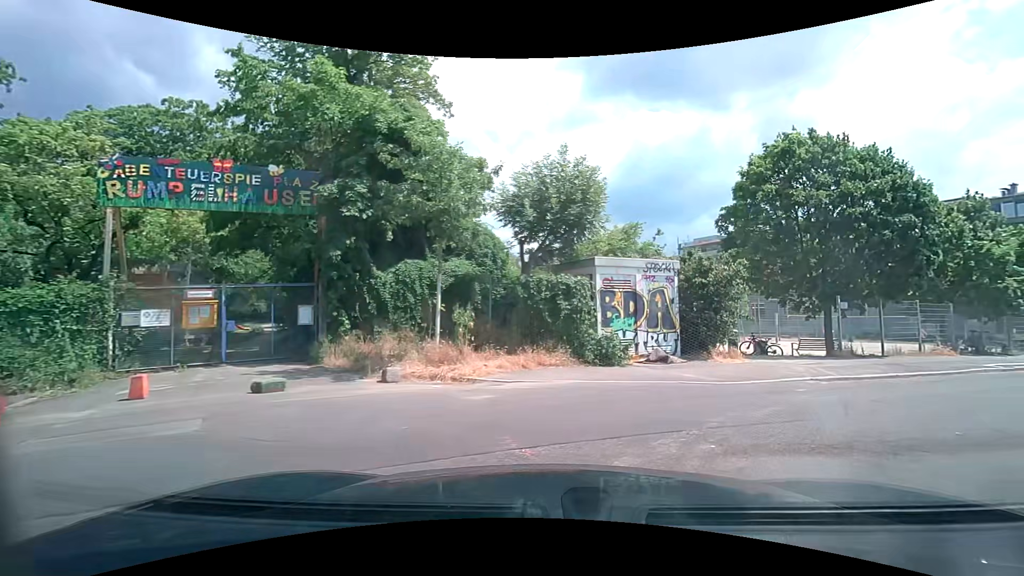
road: residential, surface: asphalt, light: Day
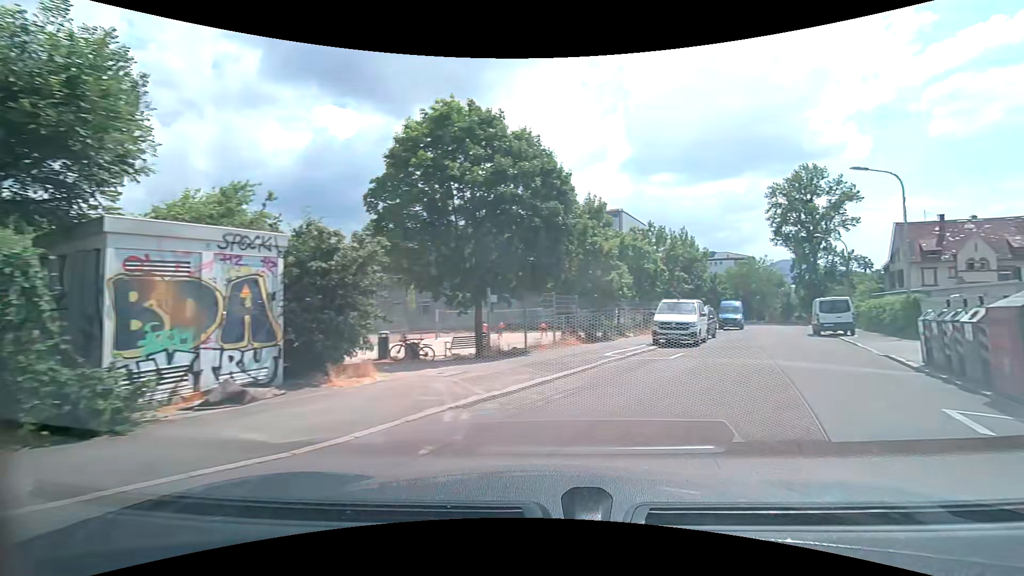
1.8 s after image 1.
(+1.6, +5.3) m; +34°
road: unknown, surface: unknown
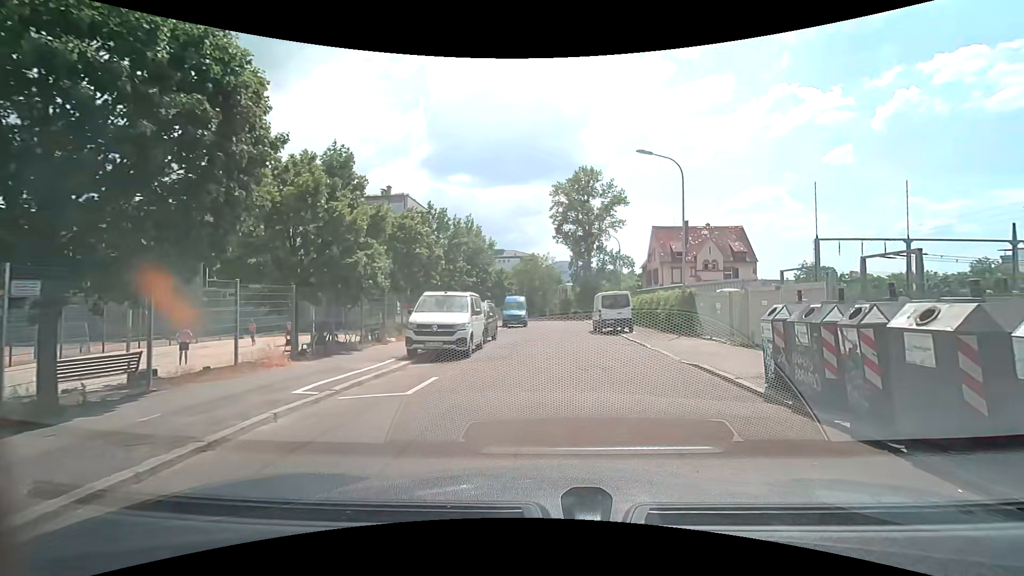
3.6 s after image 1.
(+1.8, +7.2) m; +22°
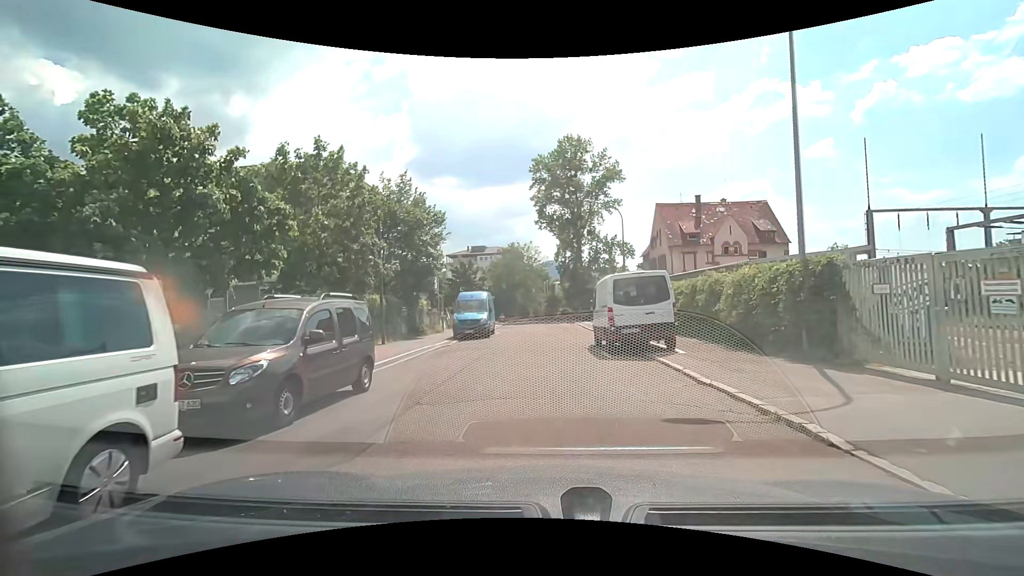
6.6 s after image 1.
(+0.7, +14.1) m; -1°
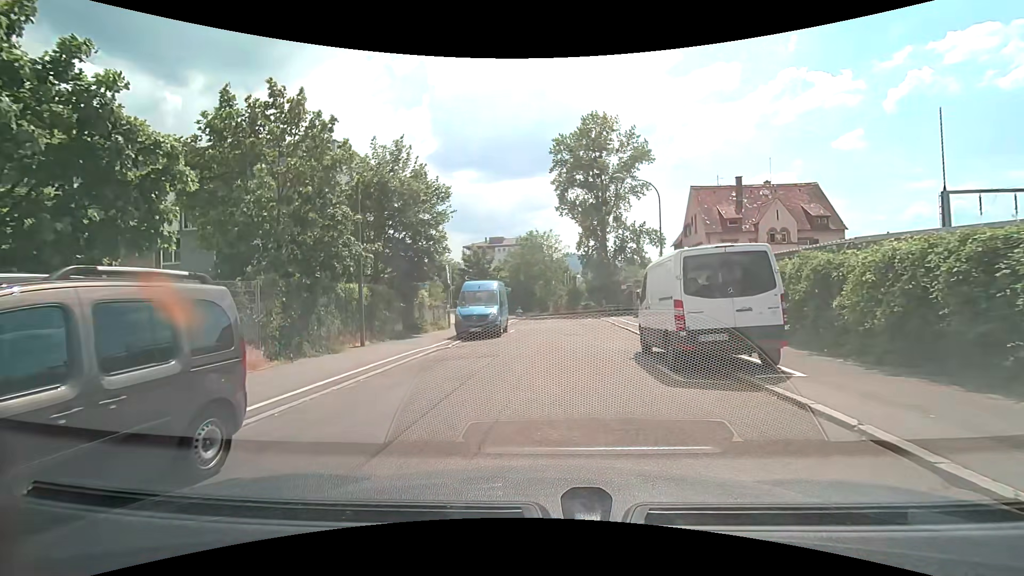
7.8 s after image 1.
(0.0, +5.0) m; -1°
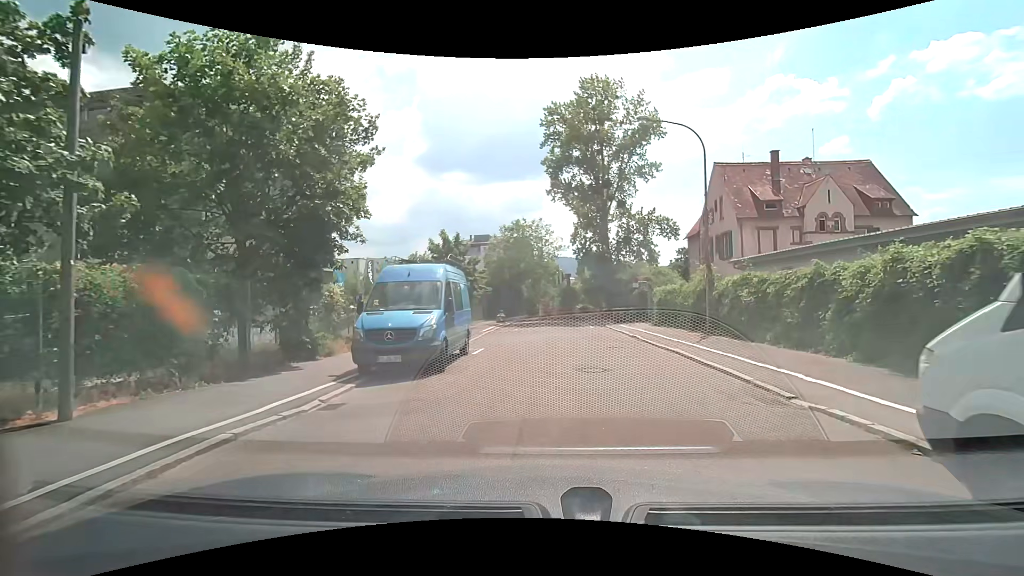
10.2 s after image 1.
(+0.1, +10.6) m; +2°
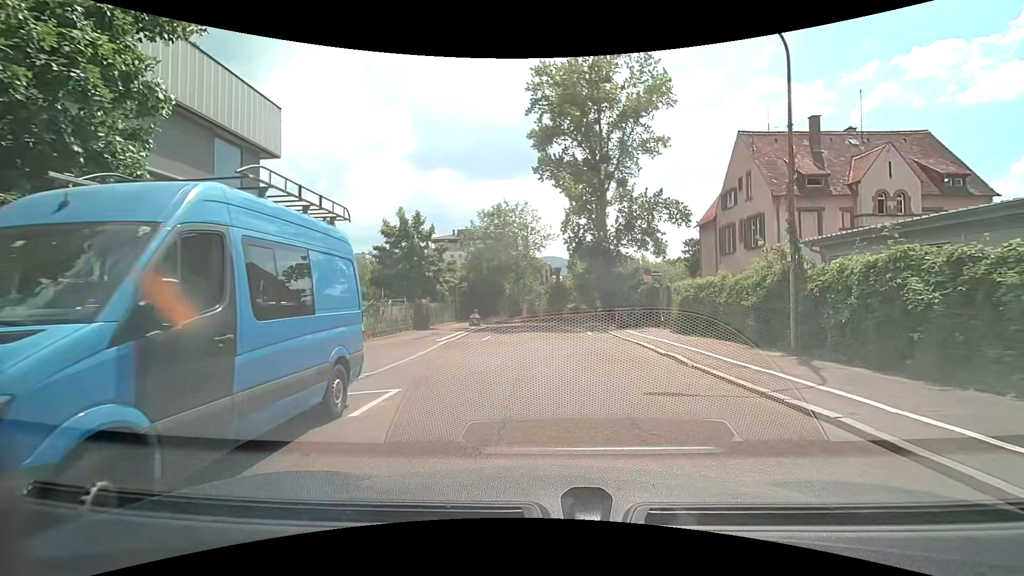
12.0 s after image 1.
(+0.1, +8.4) m; +1°
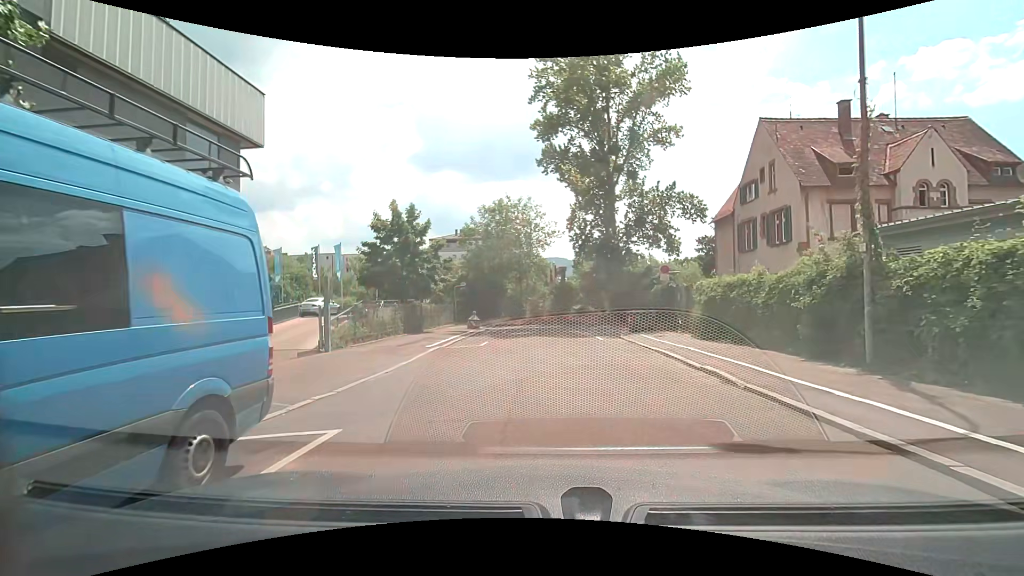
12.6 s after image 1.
(0.0, +2.7) m; 0°
